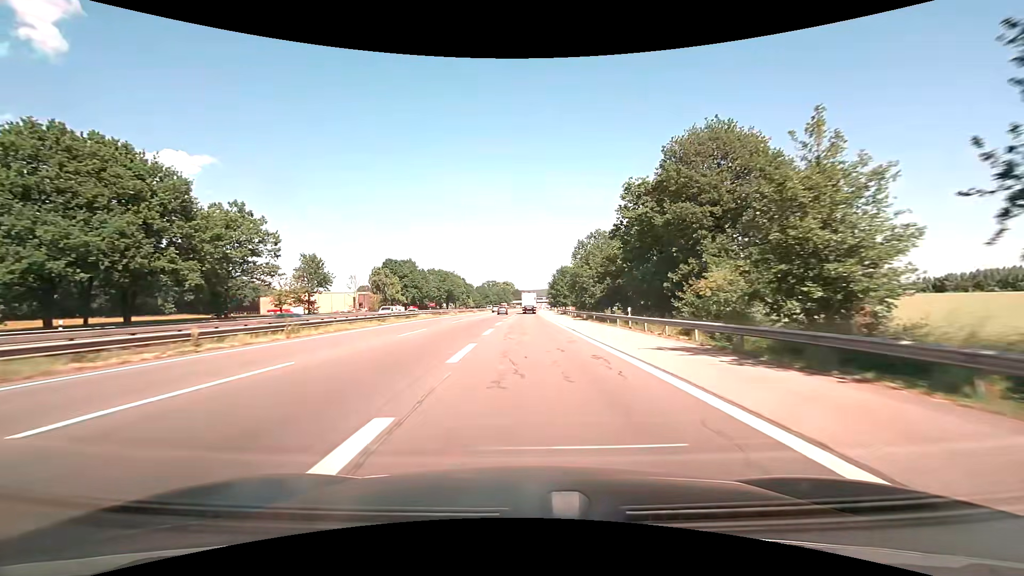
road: motorway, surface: asphalt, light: Day
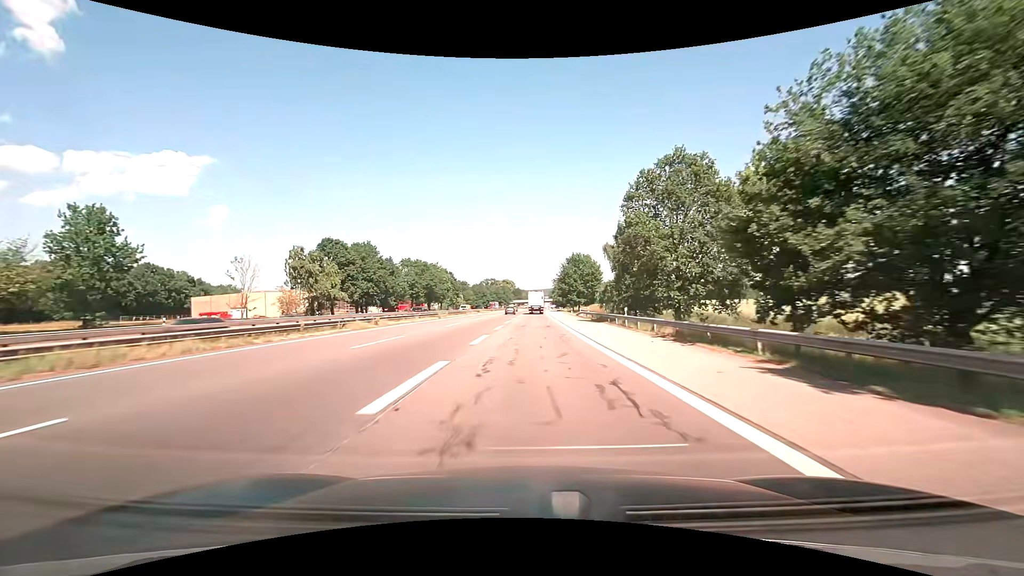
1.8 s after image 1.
(0.0, +41.4) m; 0°
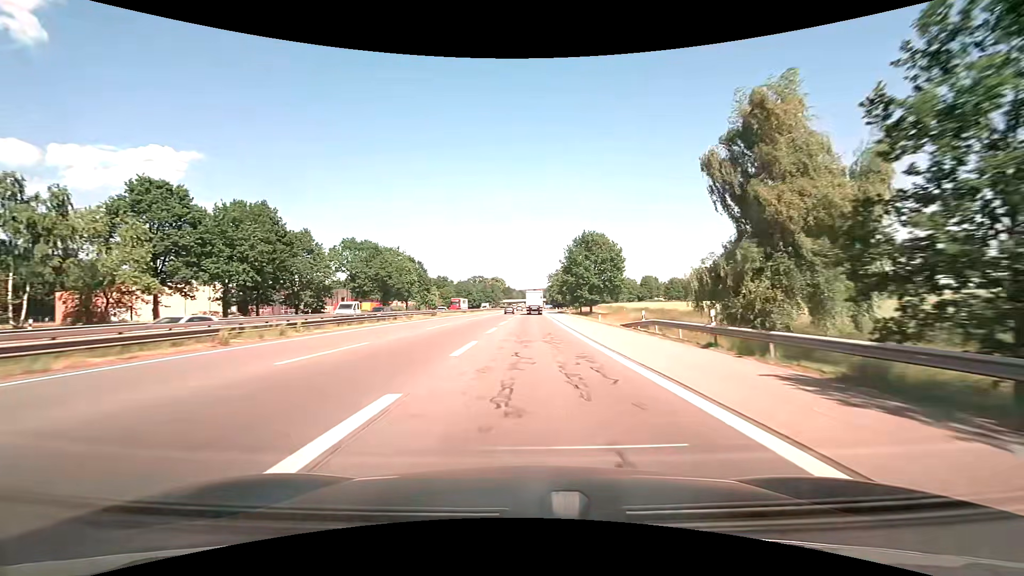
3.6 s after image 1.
(+0.2, +40.7) m; +1°
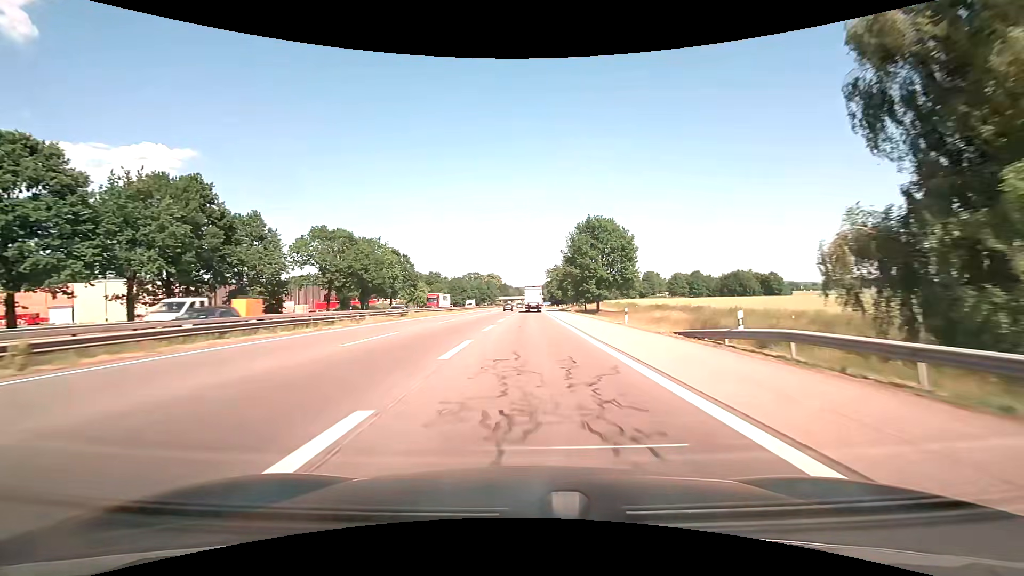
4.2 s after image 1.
(0.0, +13.3) m; 0°
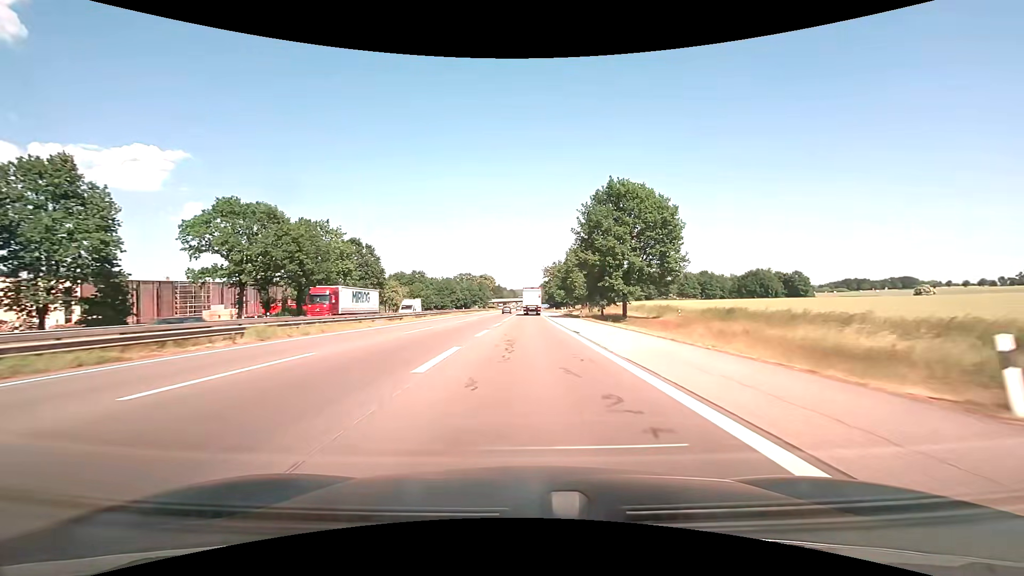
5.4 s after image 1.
(+0.2, +26.2) m; 0°
